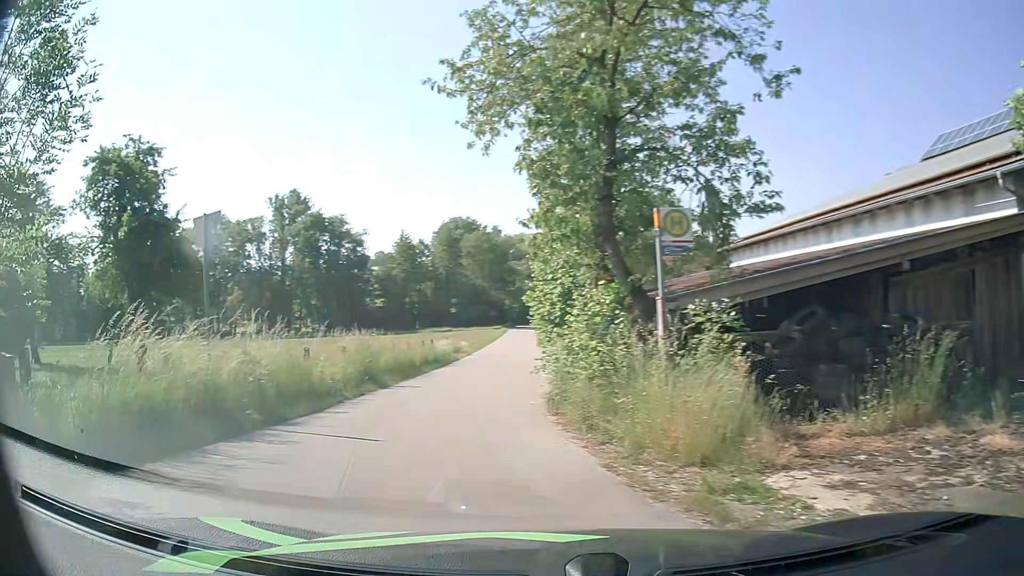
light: Day
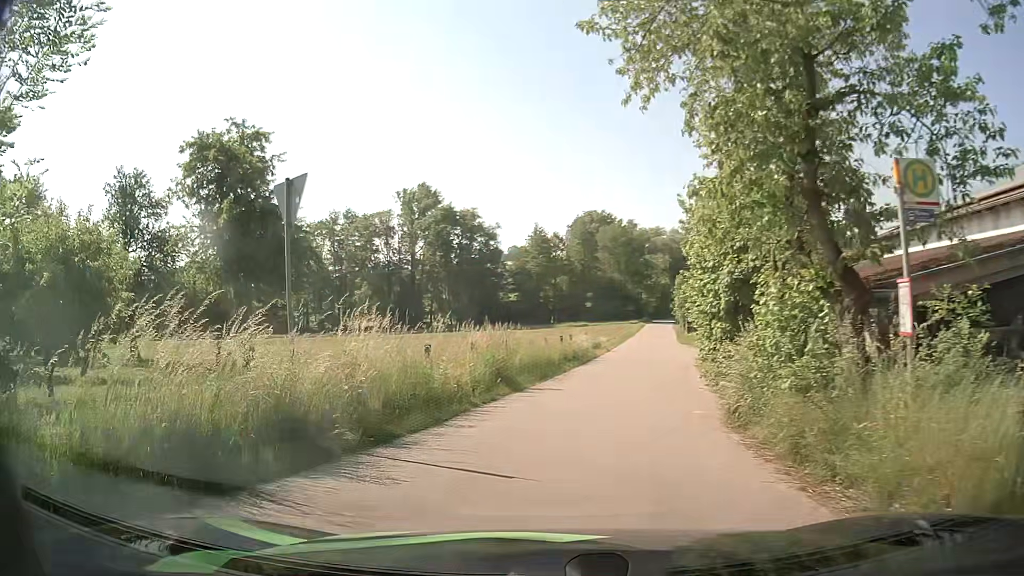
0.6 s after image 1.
(-0.2, +2.4) m; -10°
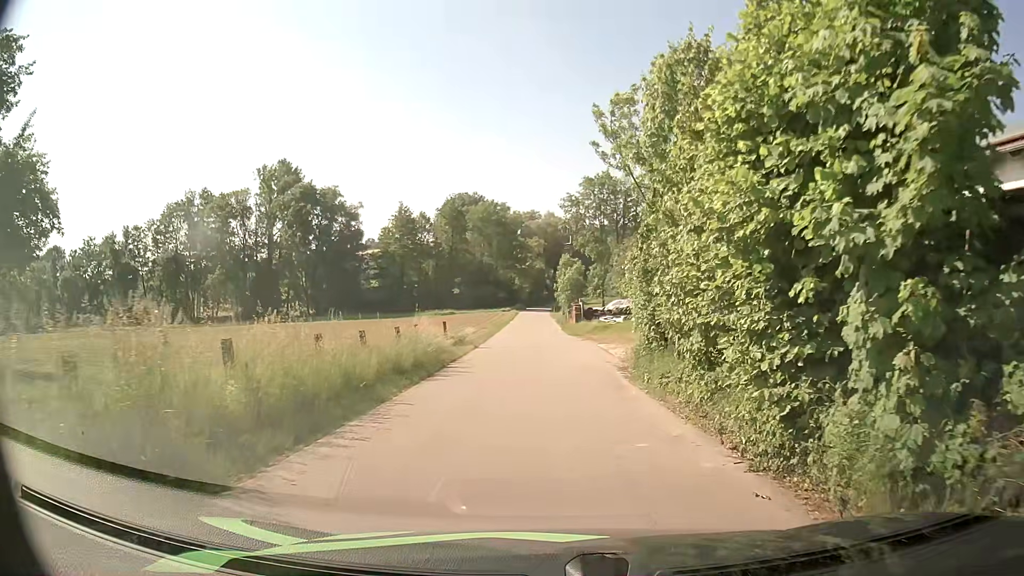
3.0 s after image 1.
(+0.6, +11.7) m; +11°
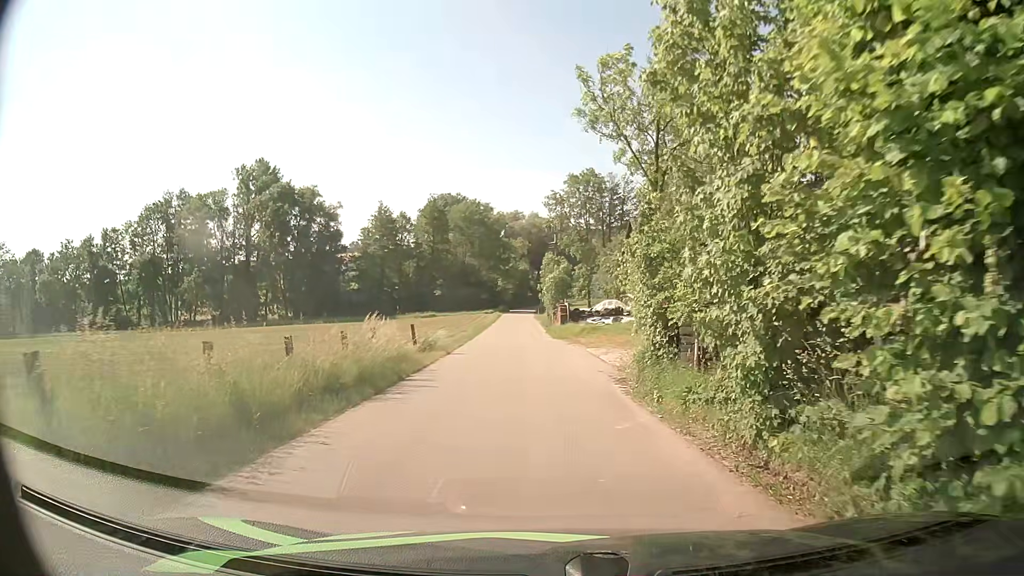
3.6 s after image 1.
(0.0, +3.4) m; +1°
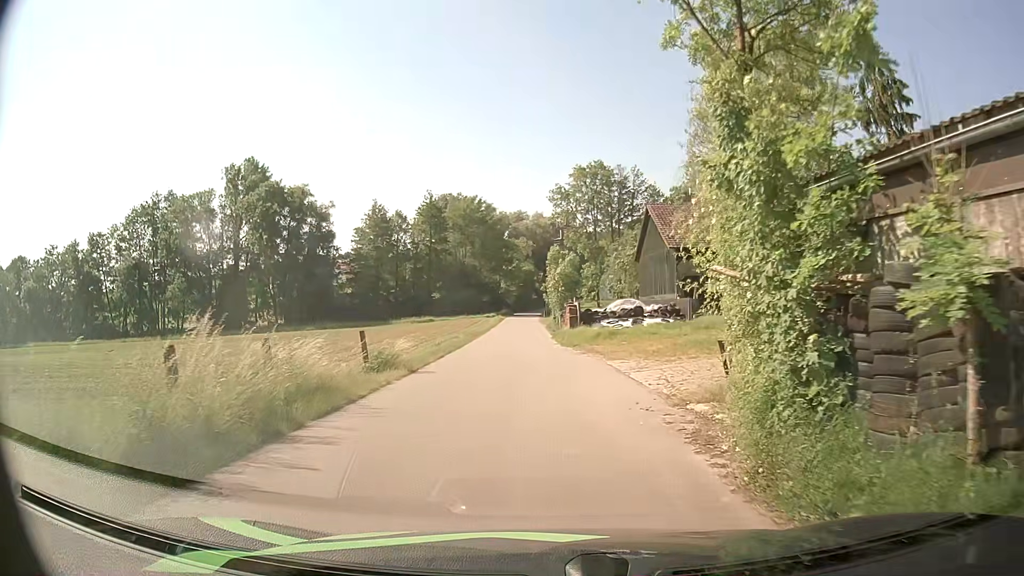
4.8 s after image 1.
(+0.1, +7.4) m; +1°
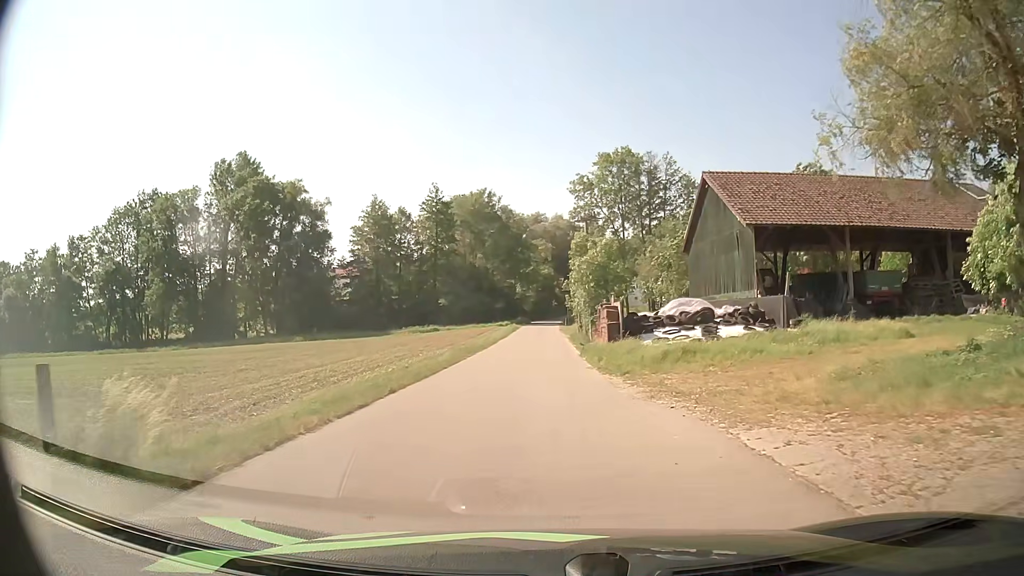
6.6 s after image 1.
(-0.5, +12.6) m; -3°
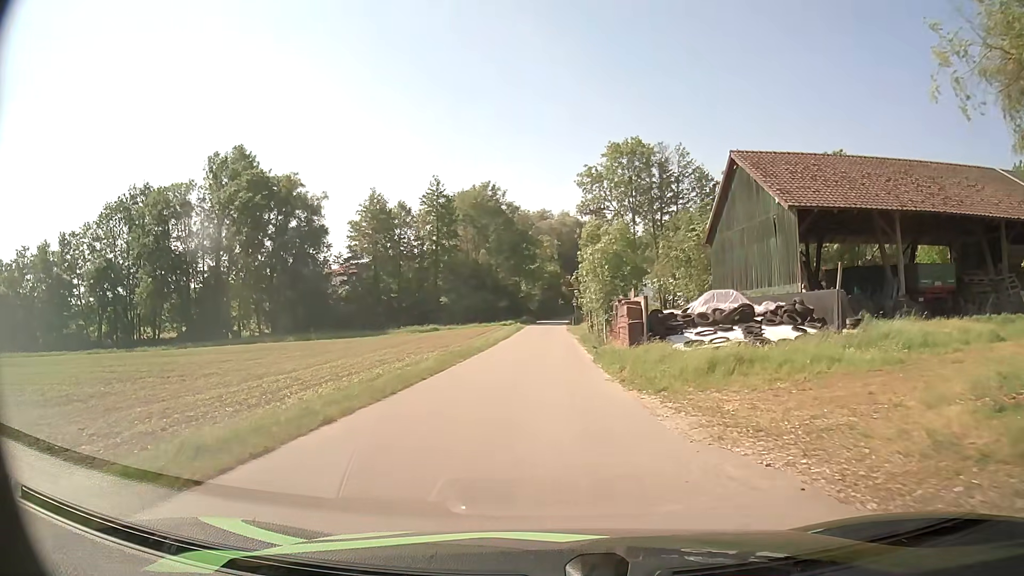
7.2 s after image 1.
(0.0, +4.5) m; -1°
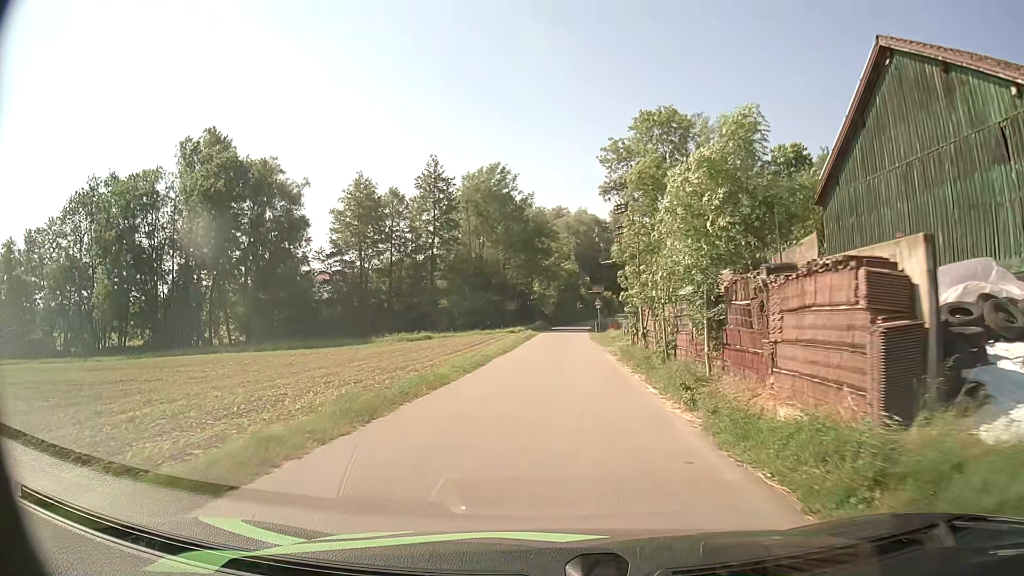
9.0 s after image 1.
(-0.1, +14.6) m; -1°
(0, +10) (0, +20) (0, +30) (0, +40) (+1, +50) (+1, +60) (+2, +70) (+3, +80) (+5, +90) (+6, +100) m
